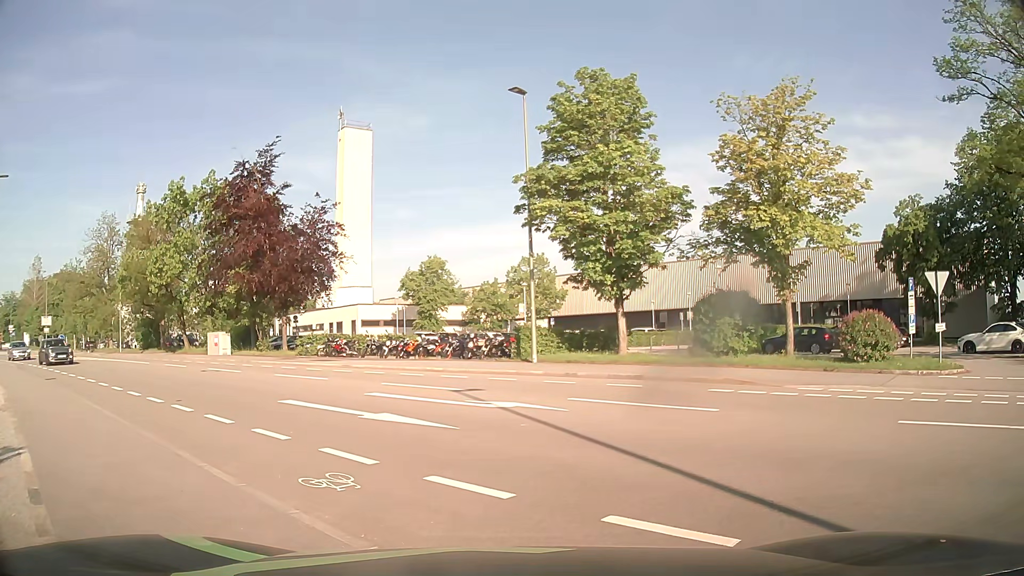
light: Day
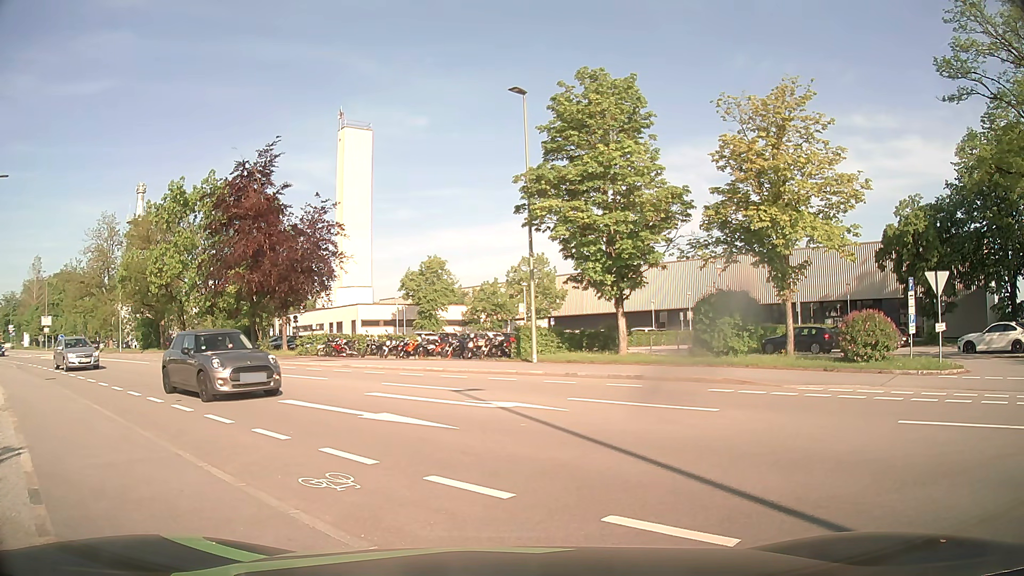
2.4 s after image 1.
(0.0, 0.0) m; 0°
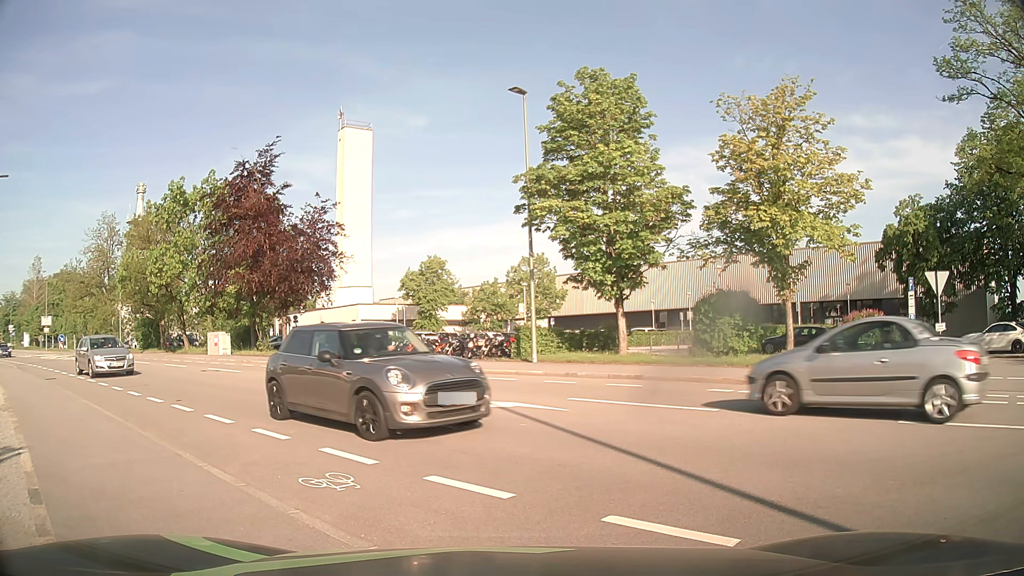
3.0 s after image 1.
(0.0, 0.0) m; 0°
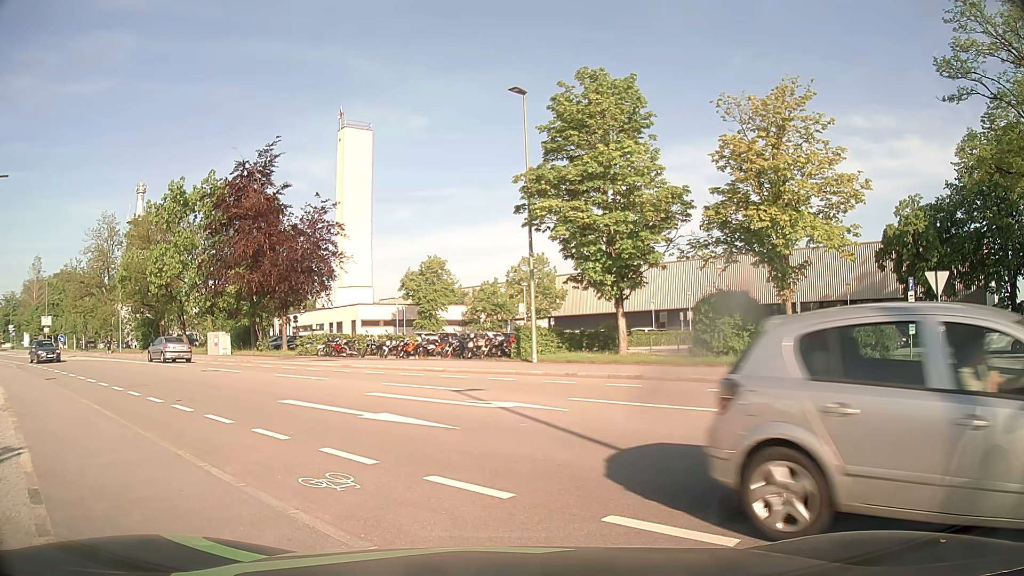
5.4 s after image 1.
(0.0, 0.0) m; 0°
